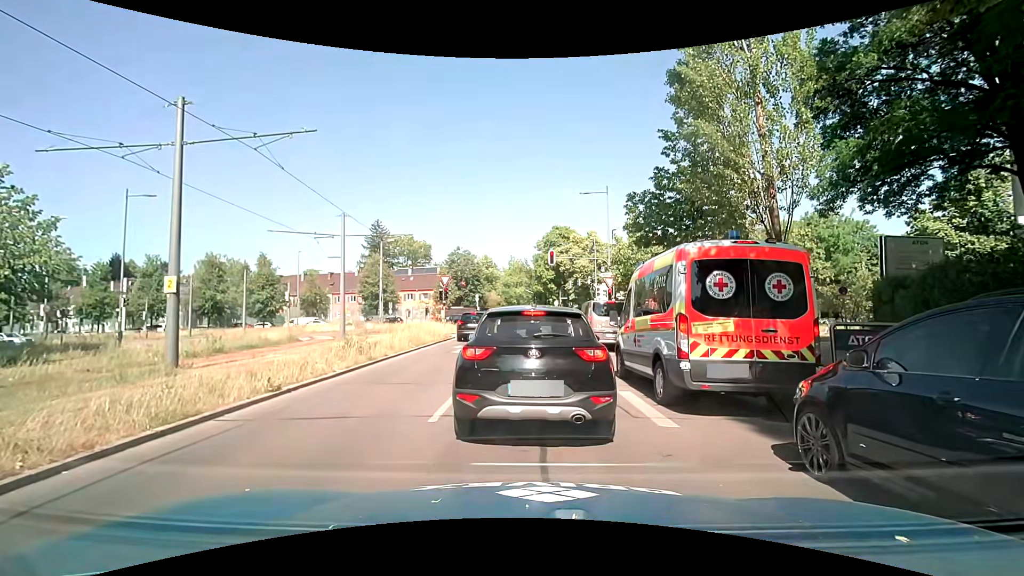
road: secondary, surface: asphalt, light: Day
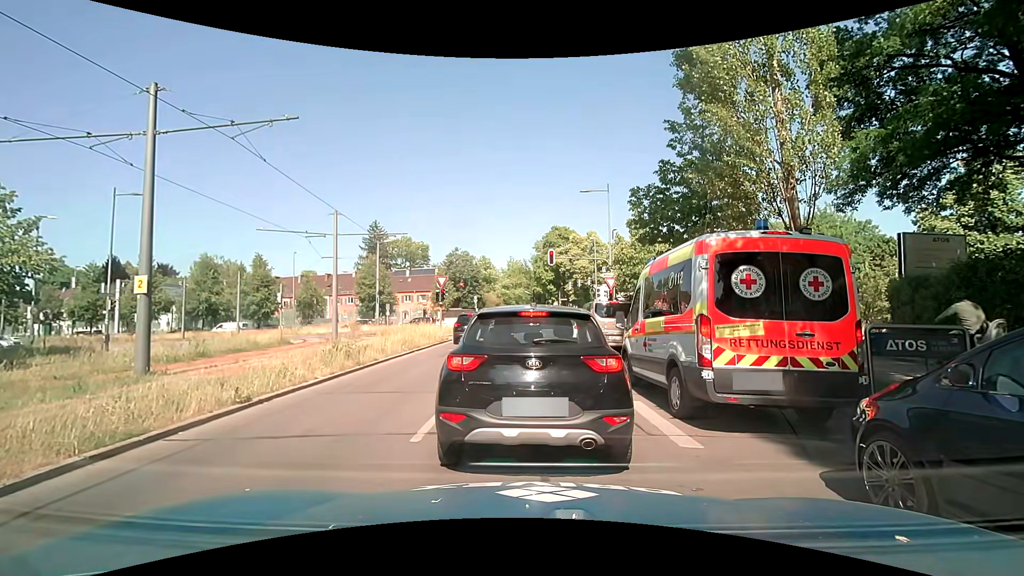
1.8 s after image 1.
(0.0, +0.9) m; 0°
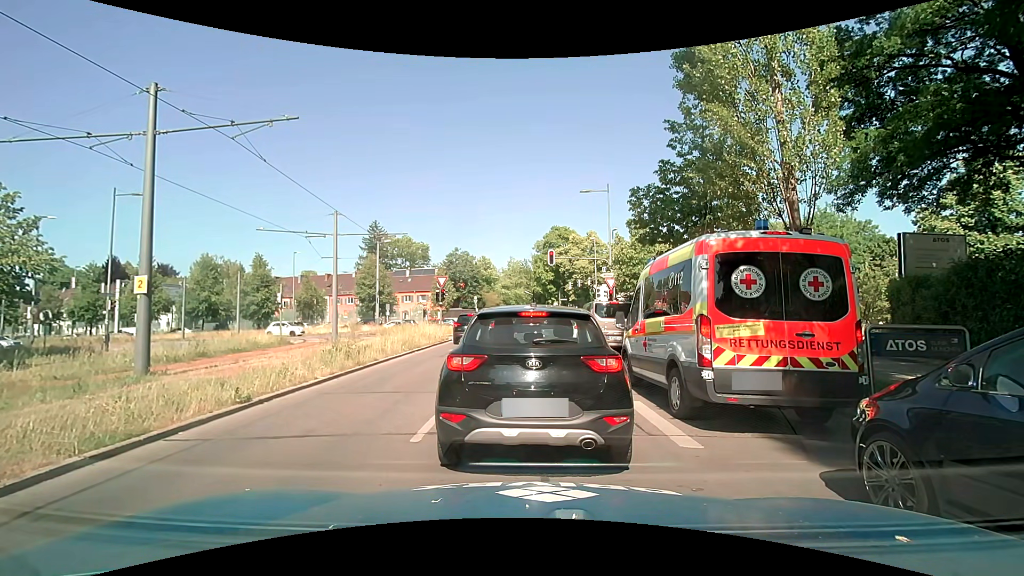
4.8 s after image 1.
(0.0, +0.1) m; 0°
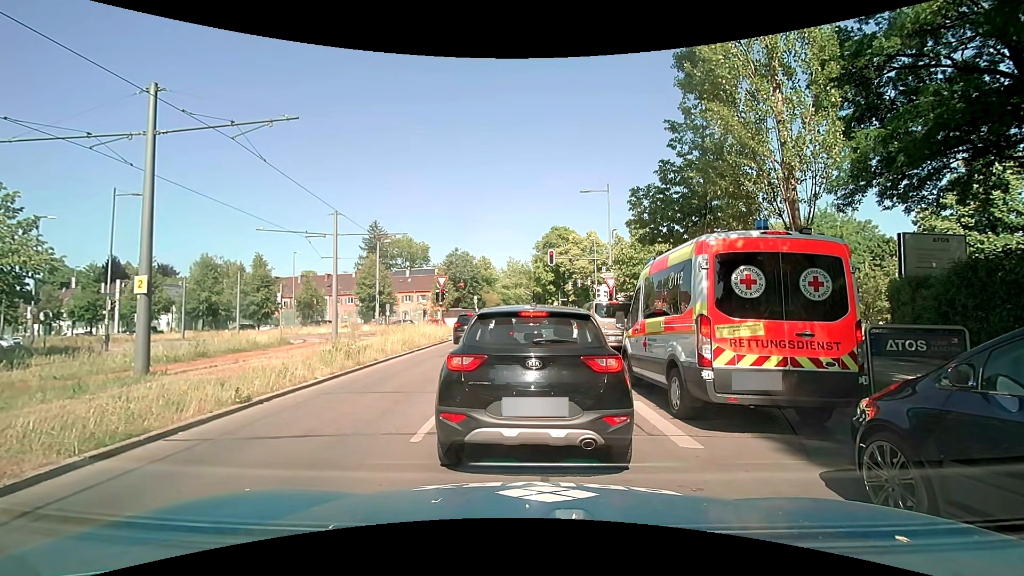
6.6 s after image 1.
(0.0, 0.0) m; 0°
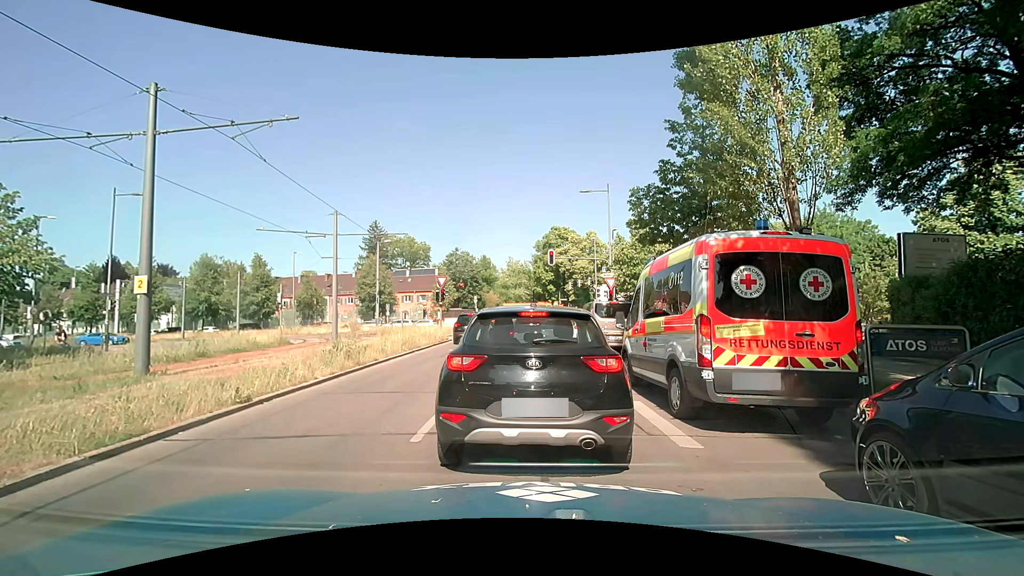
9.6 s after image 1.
(0.0, 0.0) m; 0°
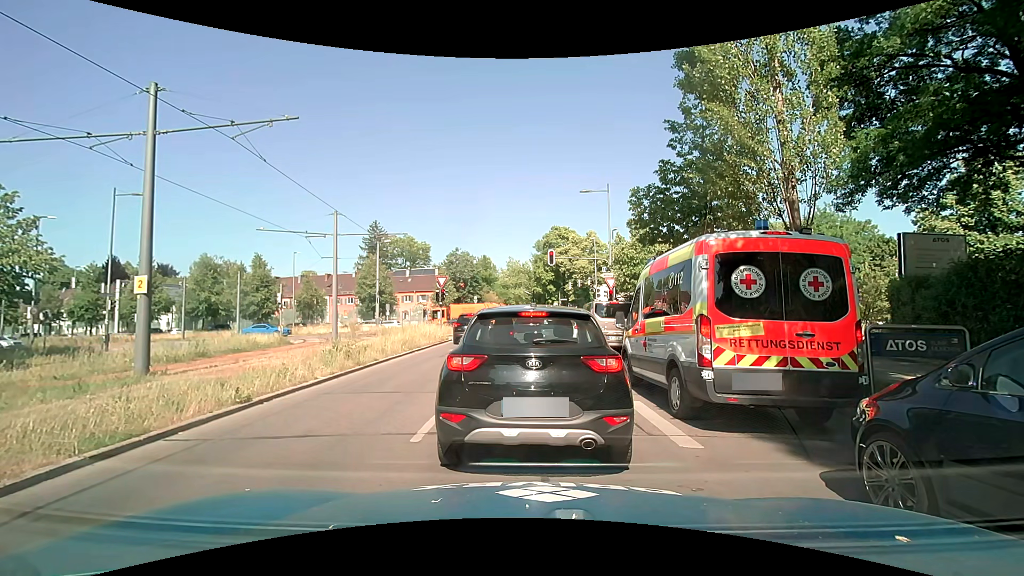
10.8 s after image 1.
(0.0, 0.0) m; 0°
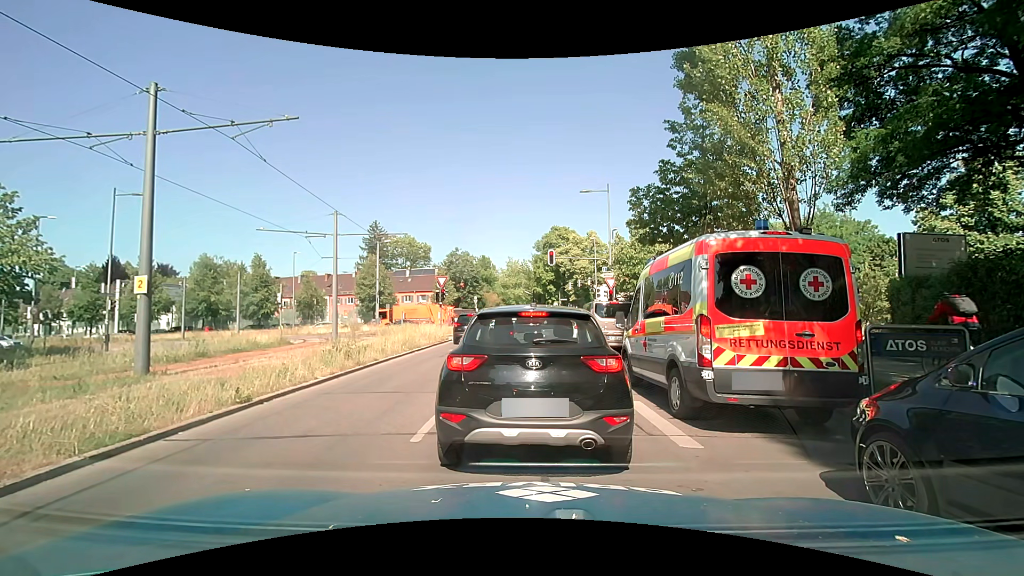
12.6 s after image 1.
(0.0, 0.0) m; 0°
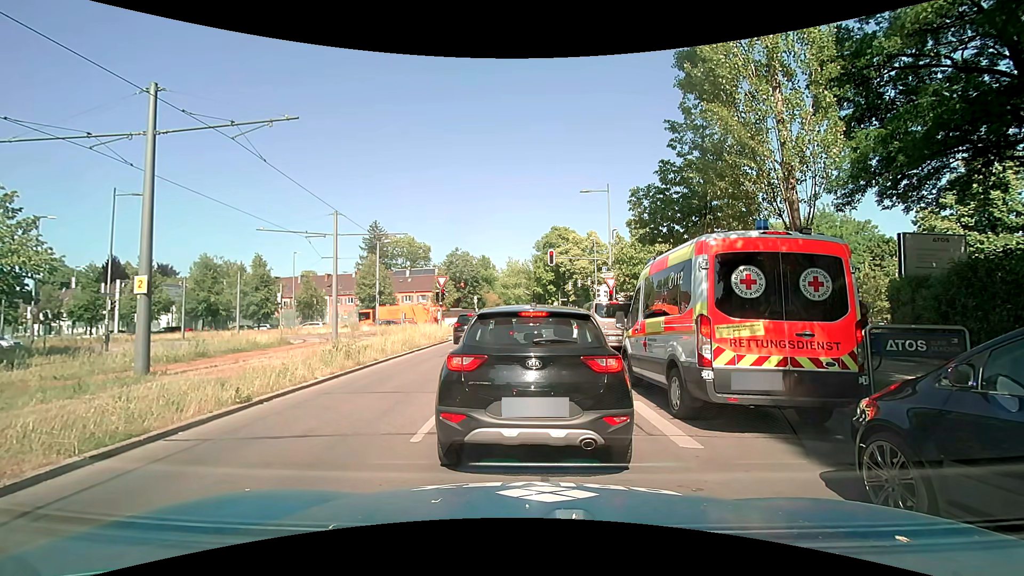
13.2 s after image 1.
(0.0, 0.0) m; 0°
